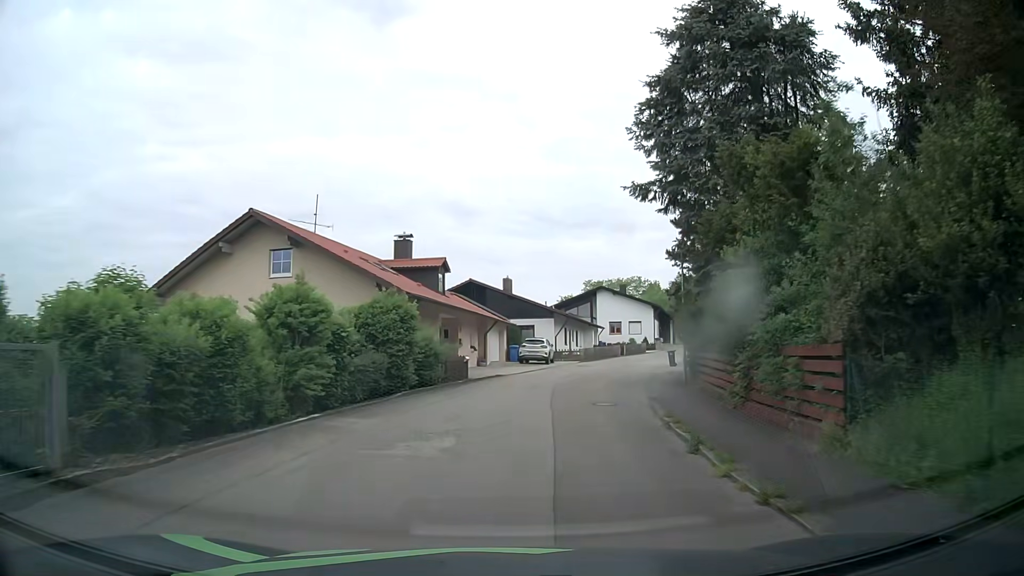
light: Day
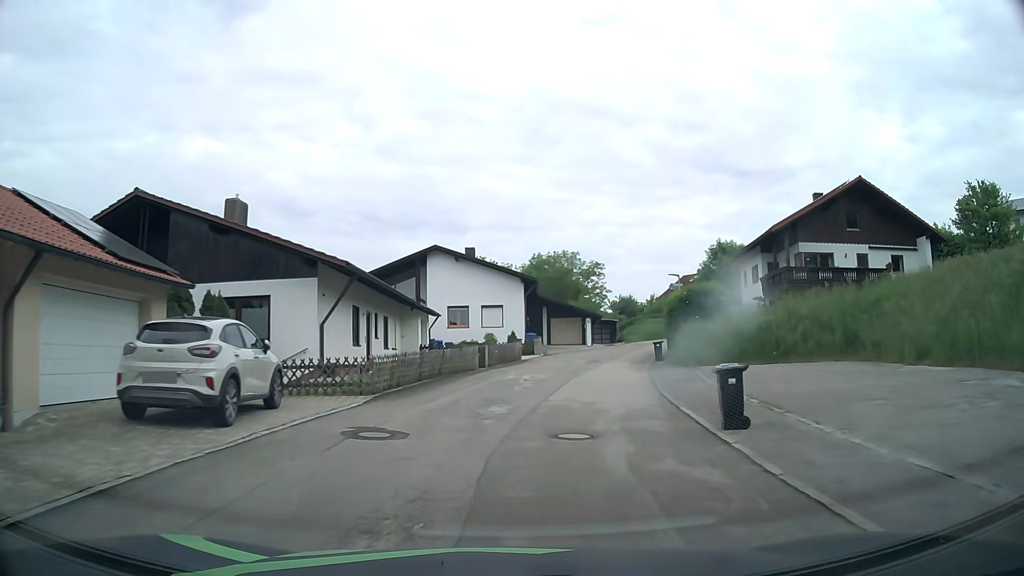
(+3.7, +30.0) m; +15°
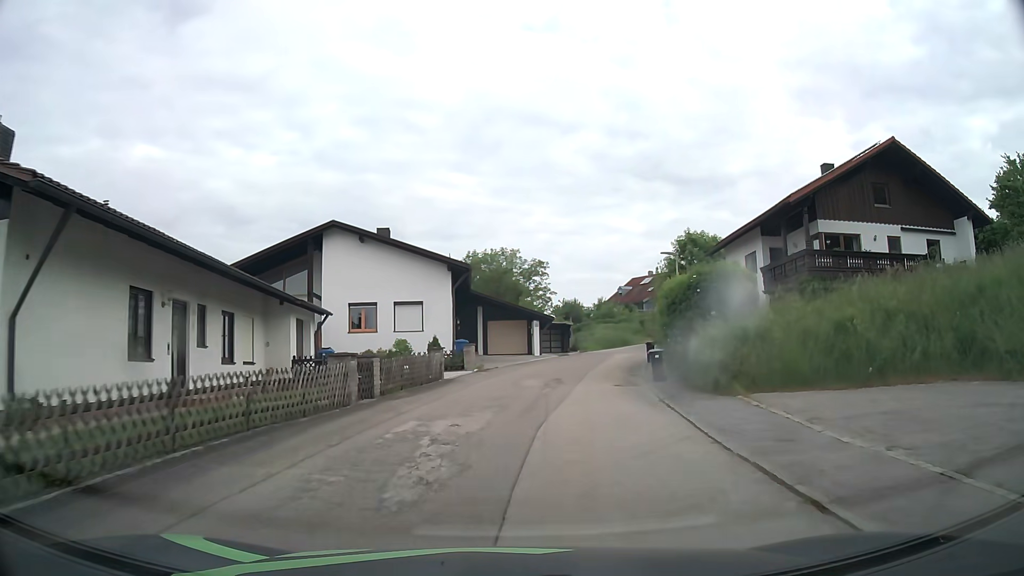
(+0.6, +11.2) m; +6°
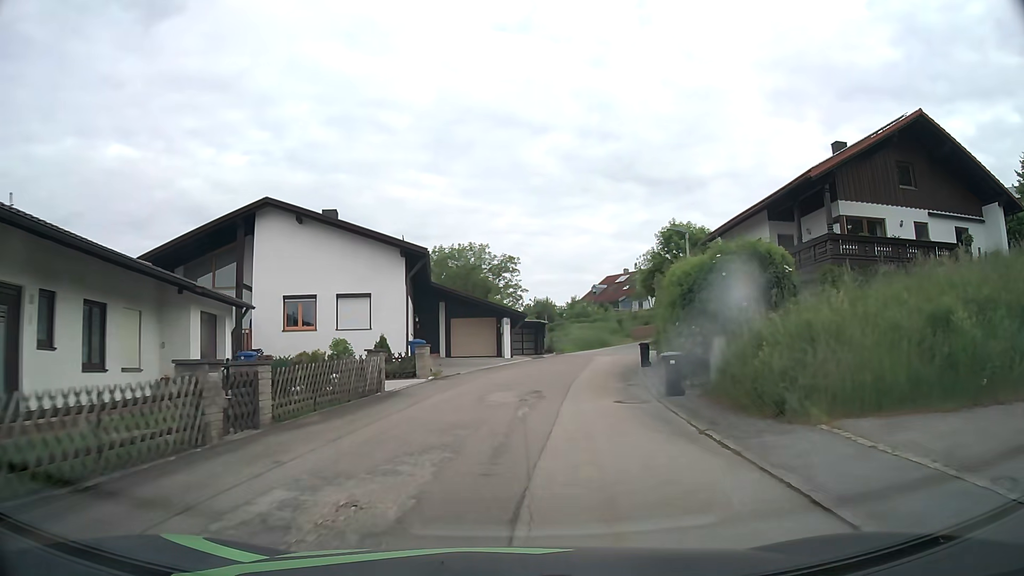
(+0.1, +5.3) m; +2°
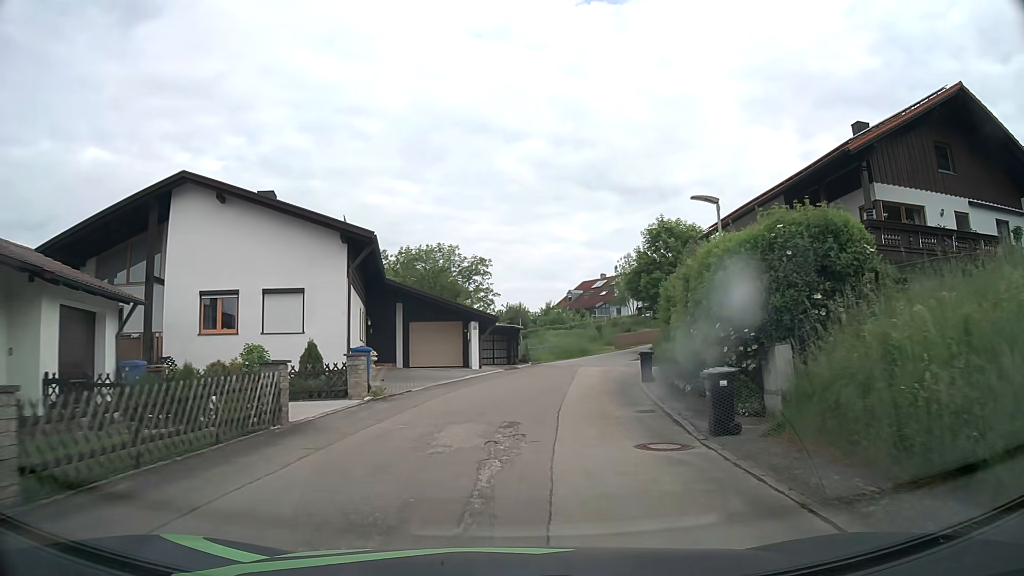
(+0.1, +5.3) m; +2°
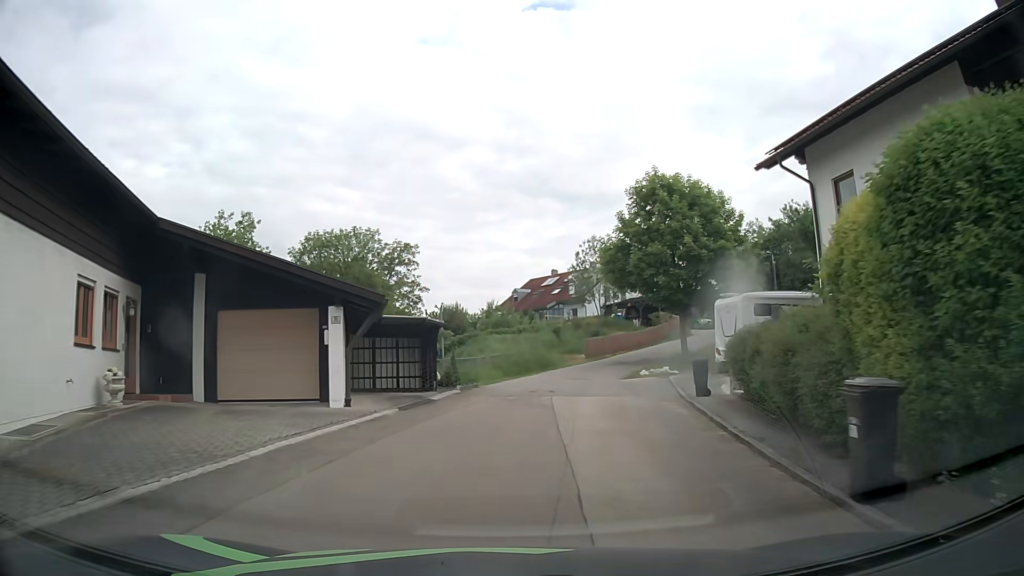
(+0.9, +15.8) m; +6°
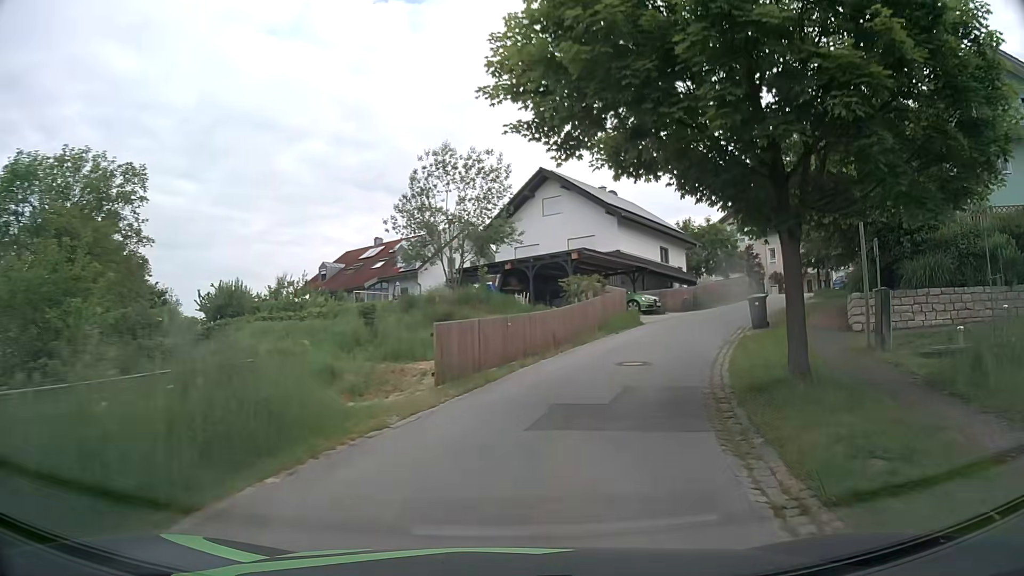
(+1.9, +25.7) m; +13°
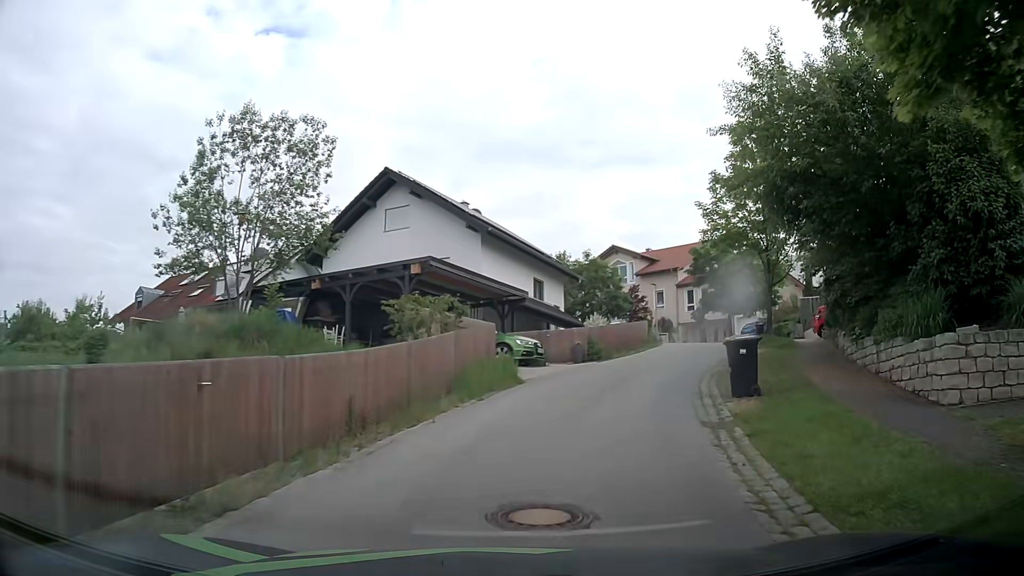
(+1.2, +10.0) m; +12°
(+1, +10) (+5, +19) (+9, +28) (+11, +38) (+9, +48) (+2, +55) (-7, +60) (-15, +66) (-23, +71) (-31, +77) m
